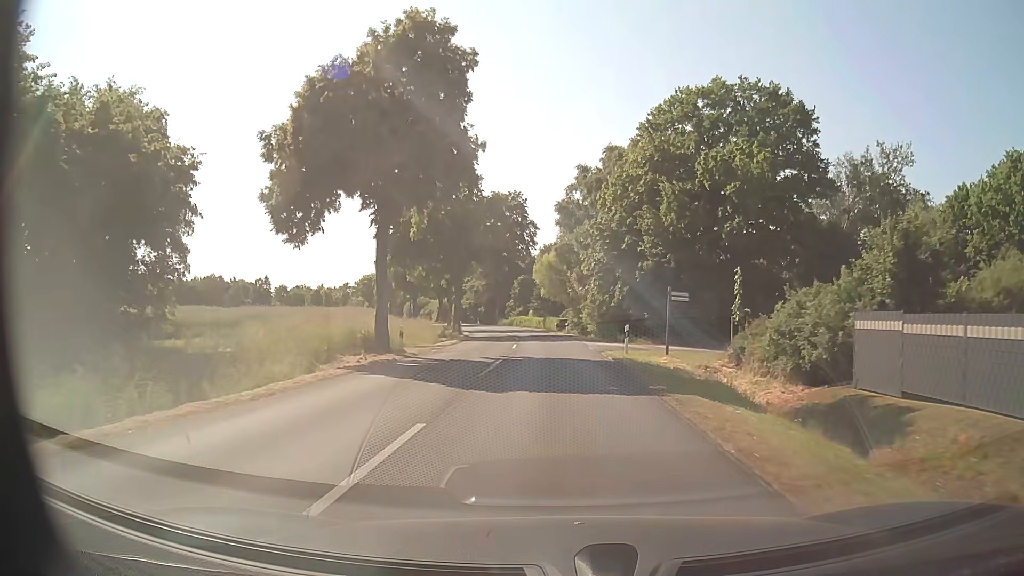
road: secondary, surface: asphalt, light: Day
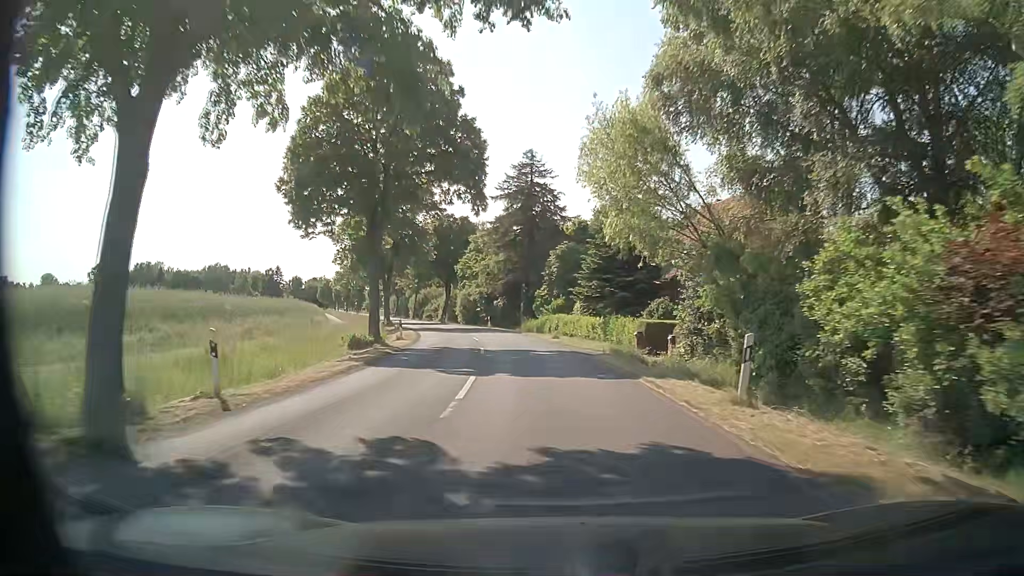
(-1.2, +42.9) m; -5°
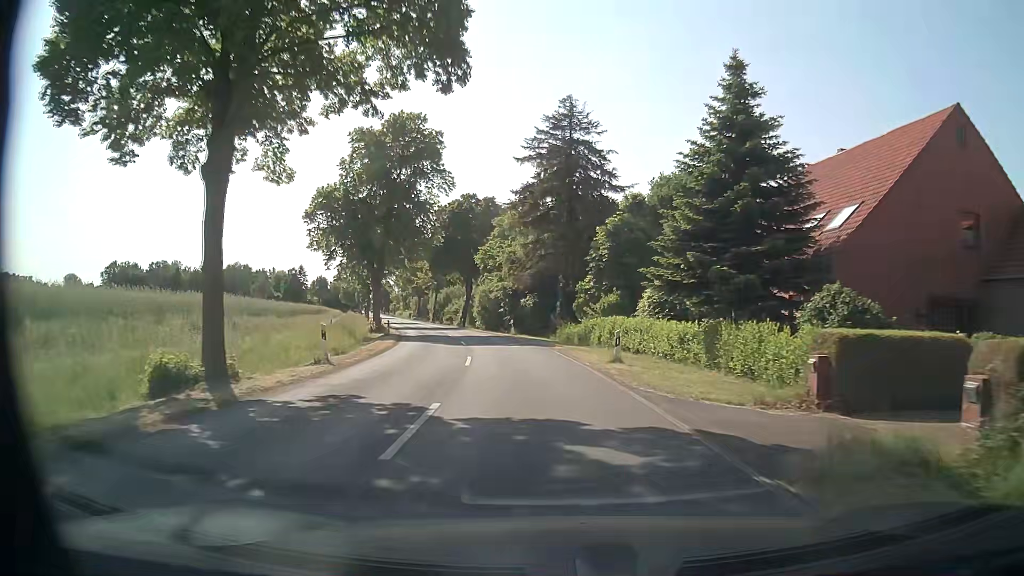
(-0.4, +17.2) m; -2°
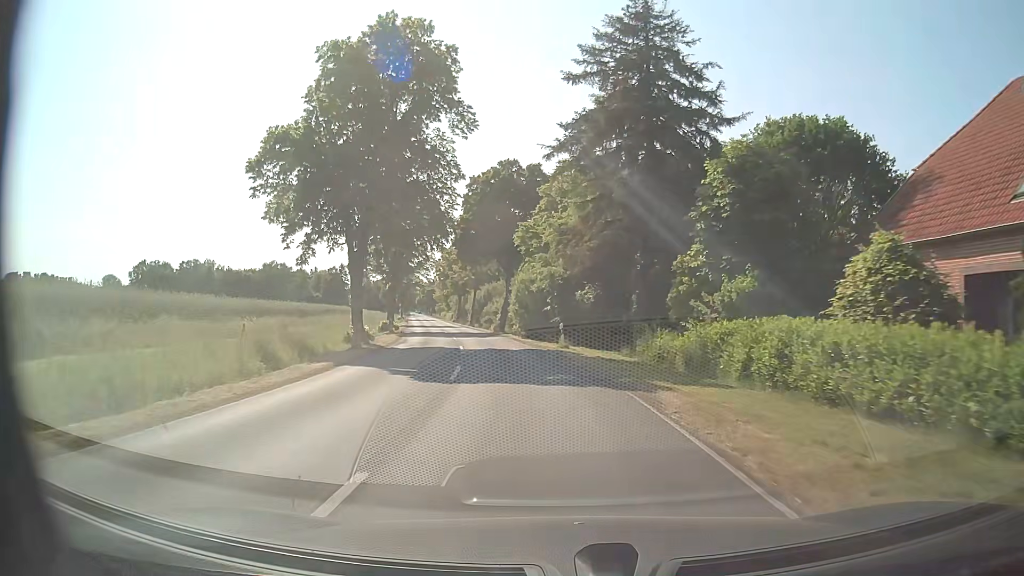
(-0.8, +17.1) m; -5°
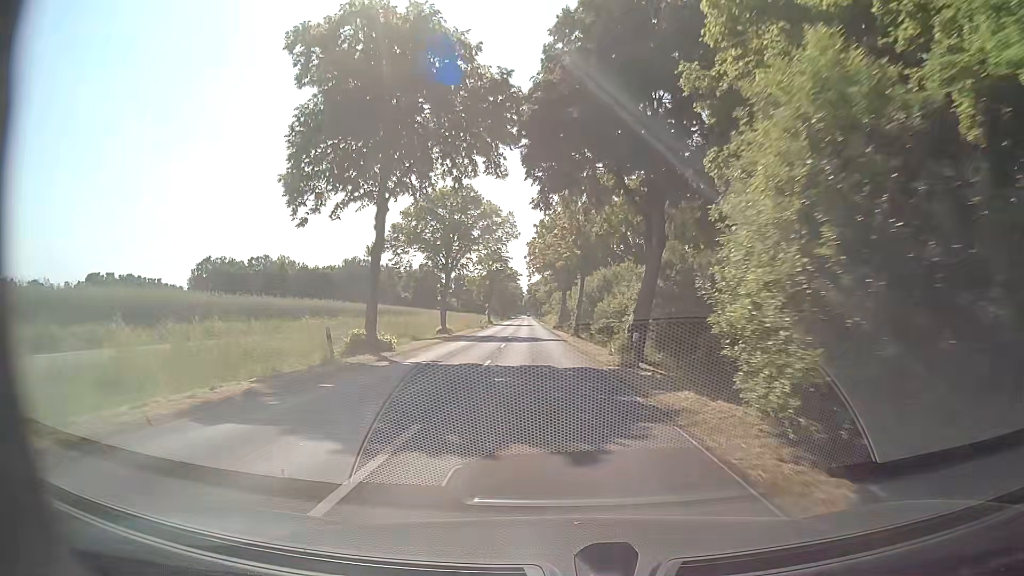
(-3.2, +34.0) m; -10°
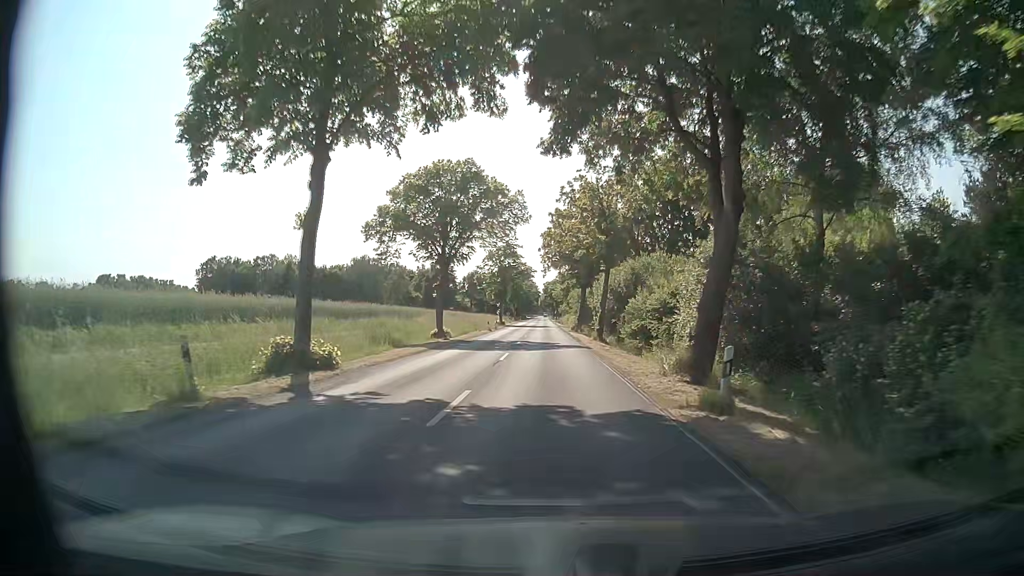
(-0.1, +8.5) m; -2°
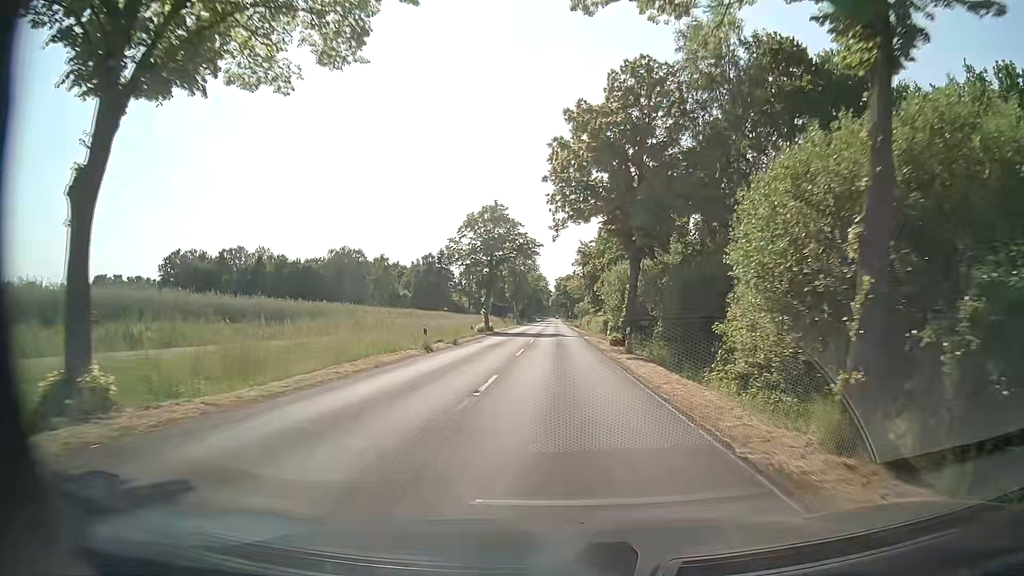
(-0.3, +34.1) m; -1°
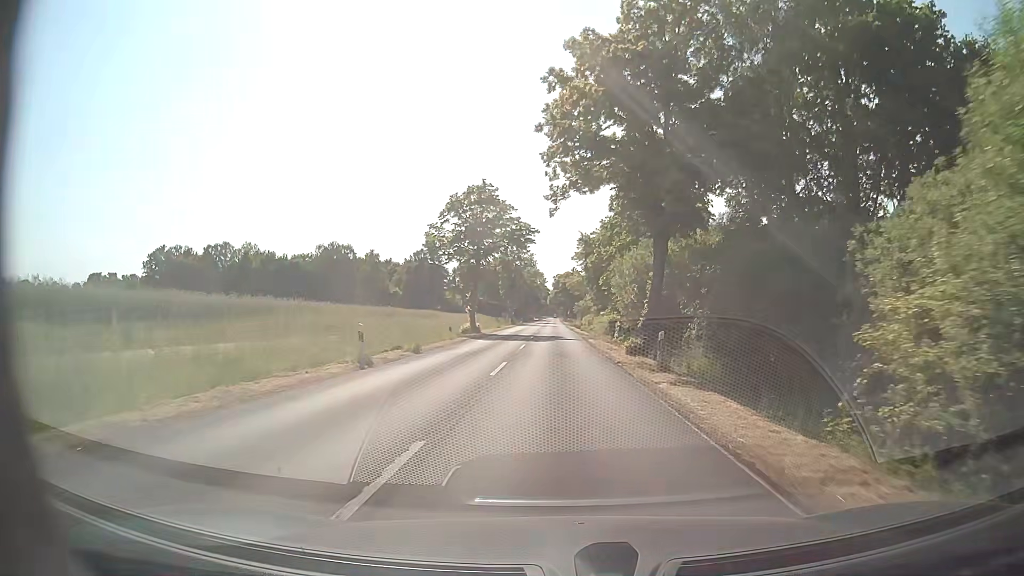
(0.0, +8.5) m; 0°
(0, +10) (0, +20) (0, +30) (0, +40) (0, +50) (0, +60) (0, +70) (0, +80) (0, +90) (0, +100) m
